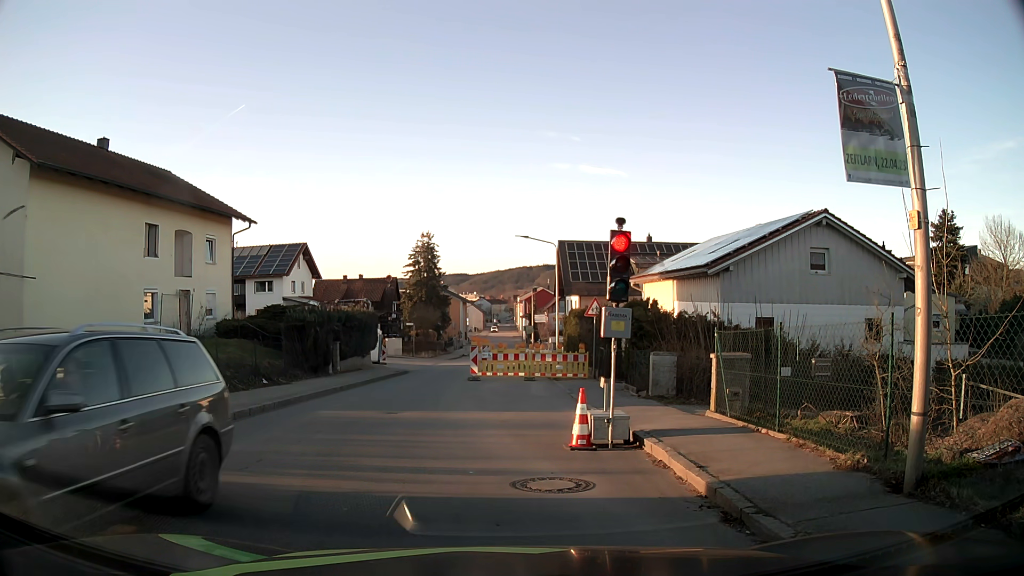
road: tertiary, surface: asphalt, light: Day
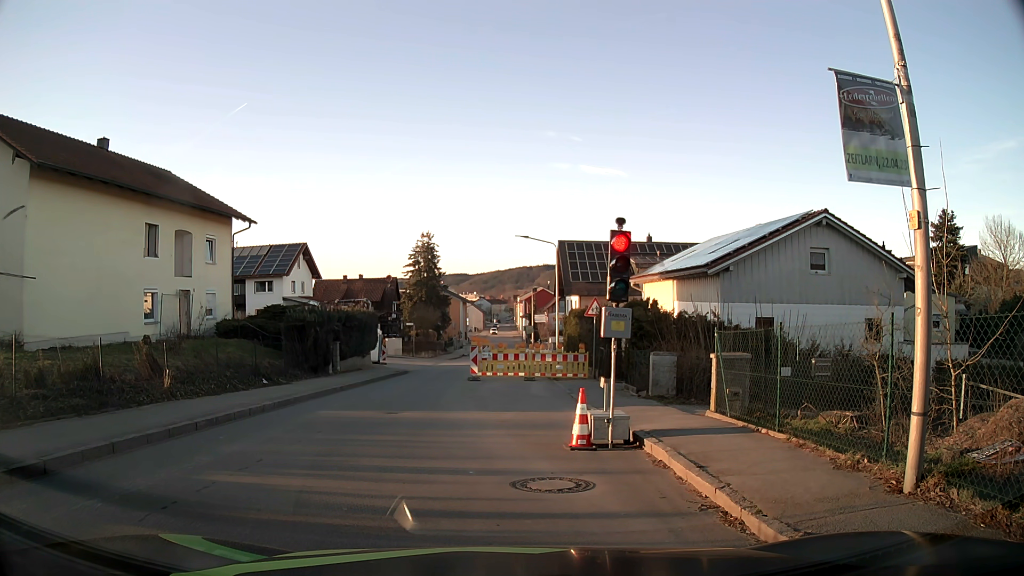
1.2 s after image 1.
(0.0, 0.0) m; 0°
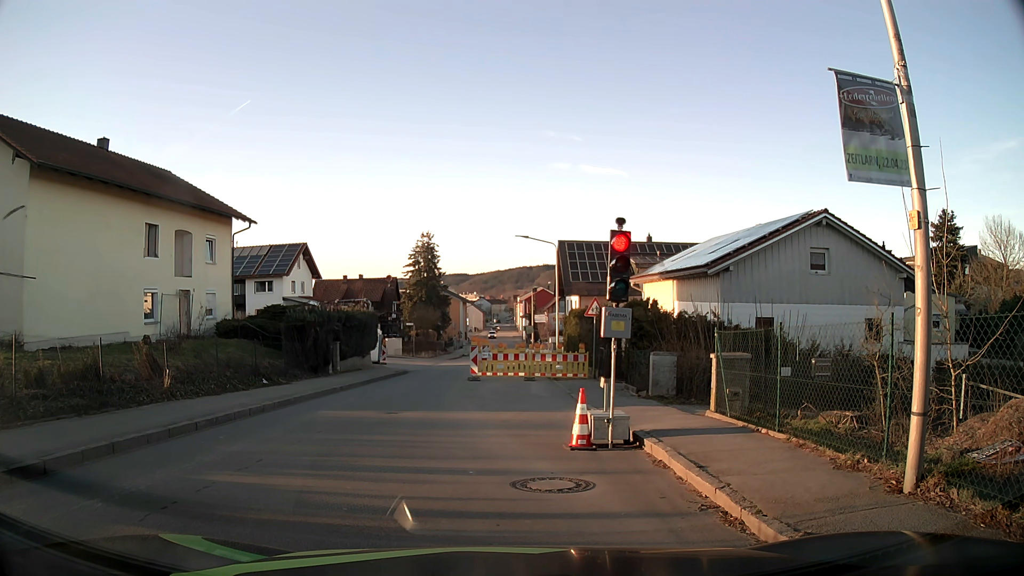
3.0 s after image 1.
(0.0, 0.0) m; 0°
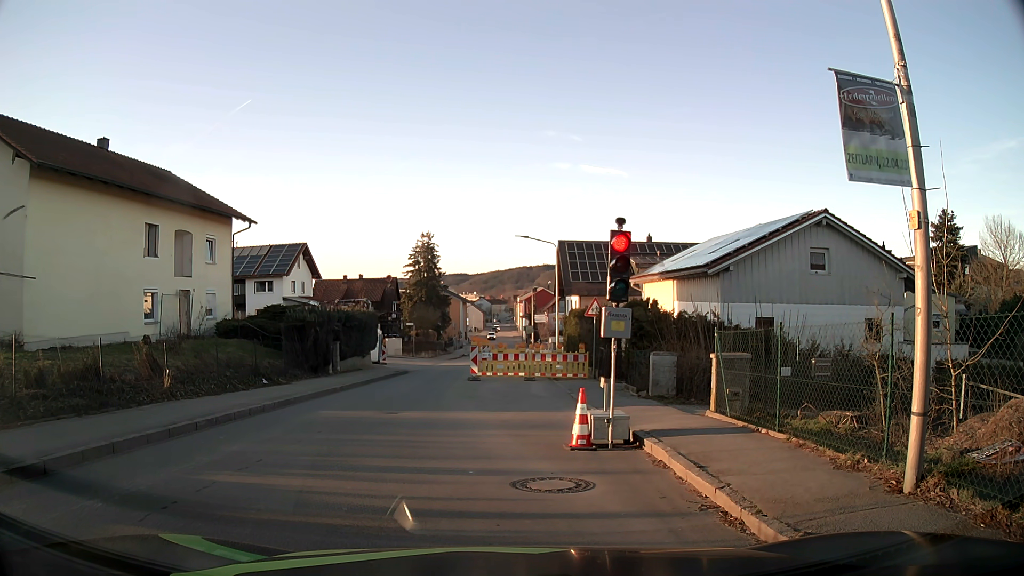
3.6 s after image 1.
(0.0, 0.0) m; 0°
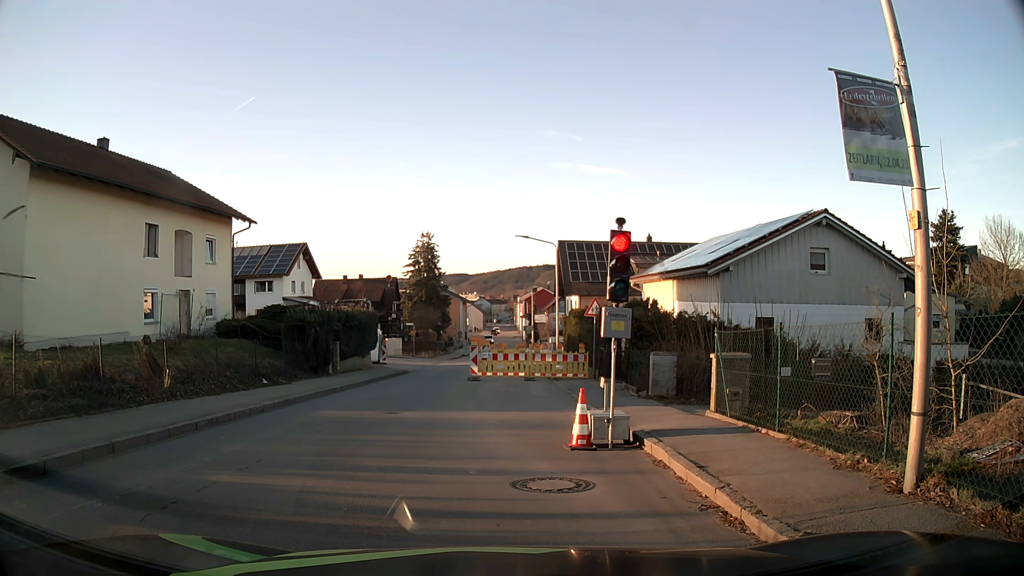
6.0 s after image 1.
(0.0, 0.0) m; 0°
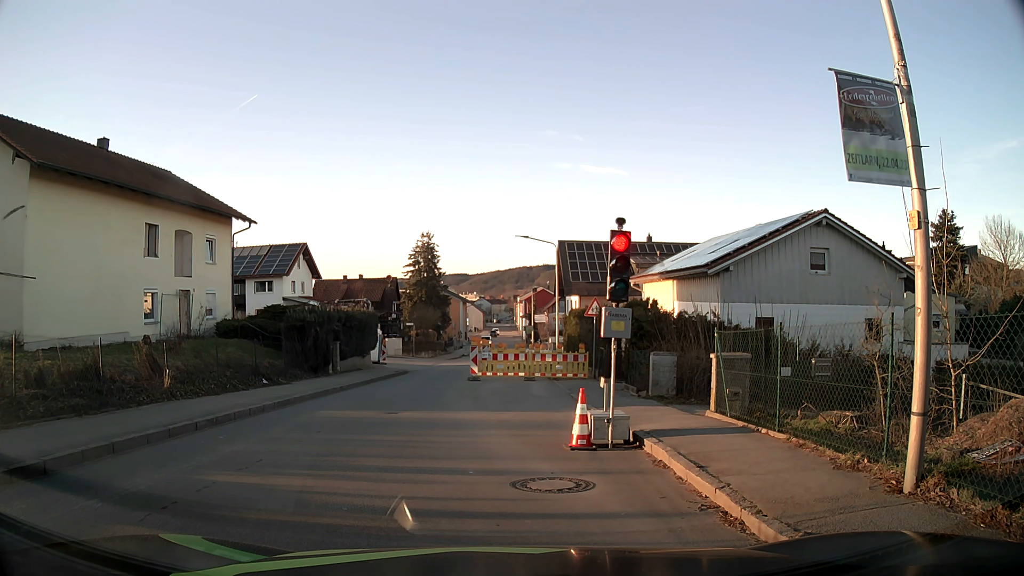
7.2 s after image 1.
(0.0, 0.0) m; 0°
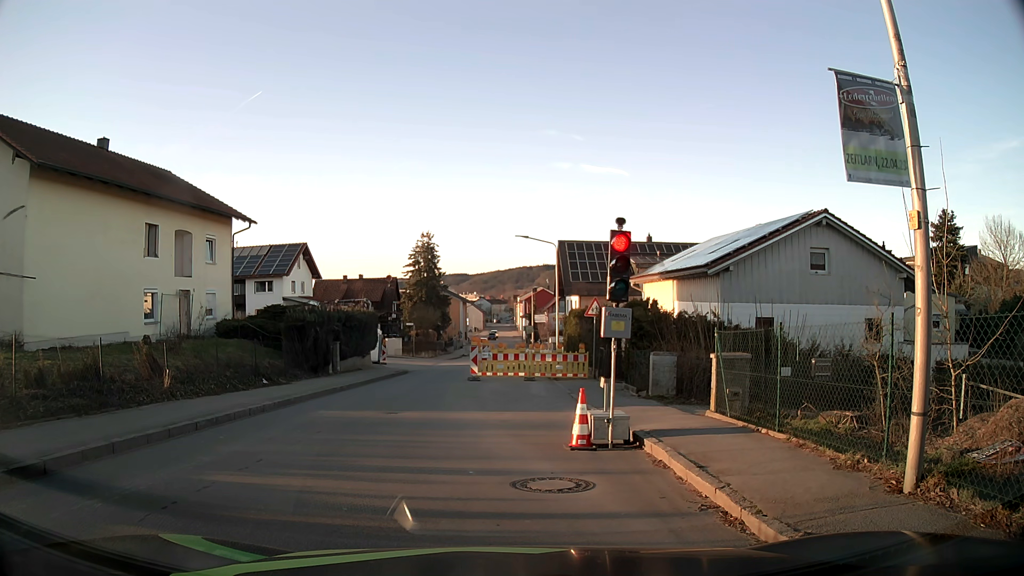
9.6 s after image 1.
(0.0, 0.0) m; 0°
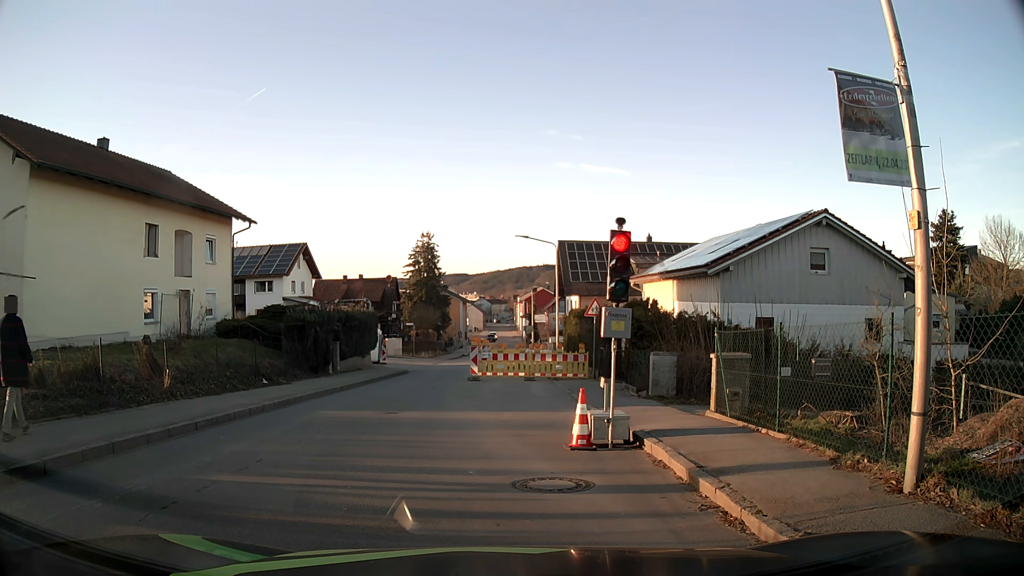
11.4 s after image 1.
(0.0, 0.0) m; 0°
(-2, +10) (-3, +20) (-3, +30) (-3, +40) (-3, +50) (-2, +60) (-1, +70) (0, +80) (+1, +90) (+1, +100) m
